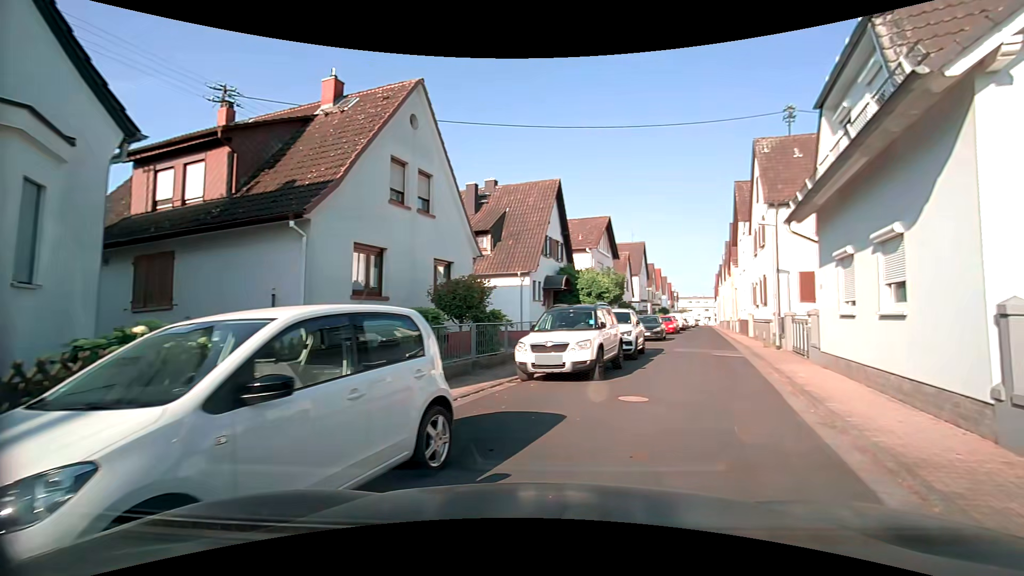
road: residential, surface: asphalt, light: Day
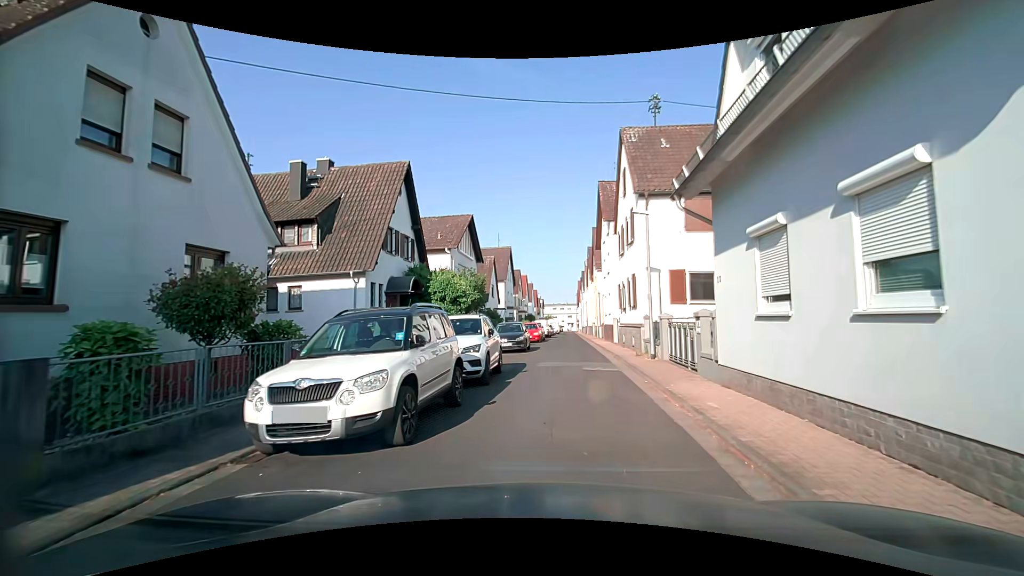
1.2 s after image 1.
(+0.7, +4.9) m; +14°
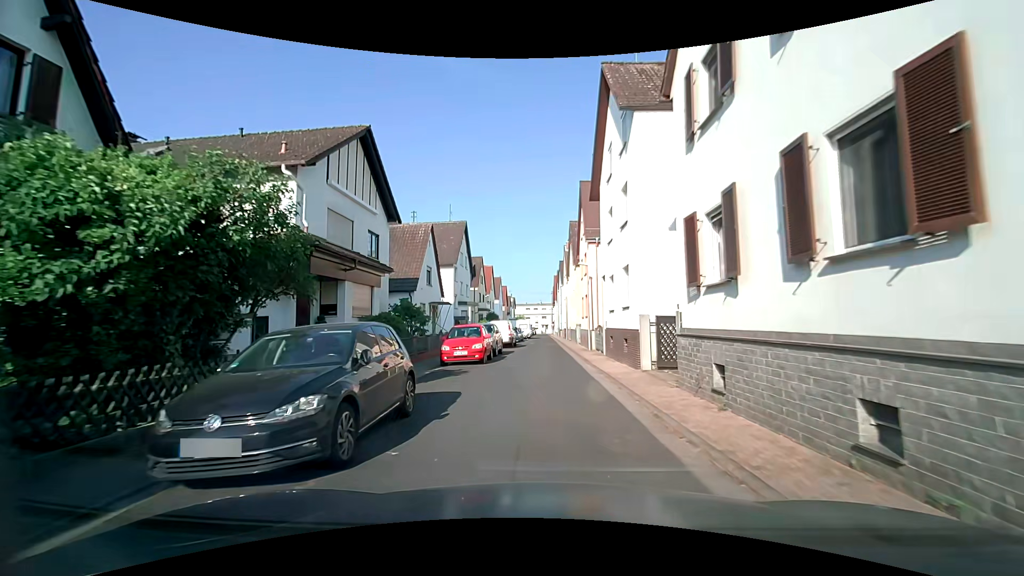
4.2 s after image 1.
(+0.8, +18.8) m; +3°
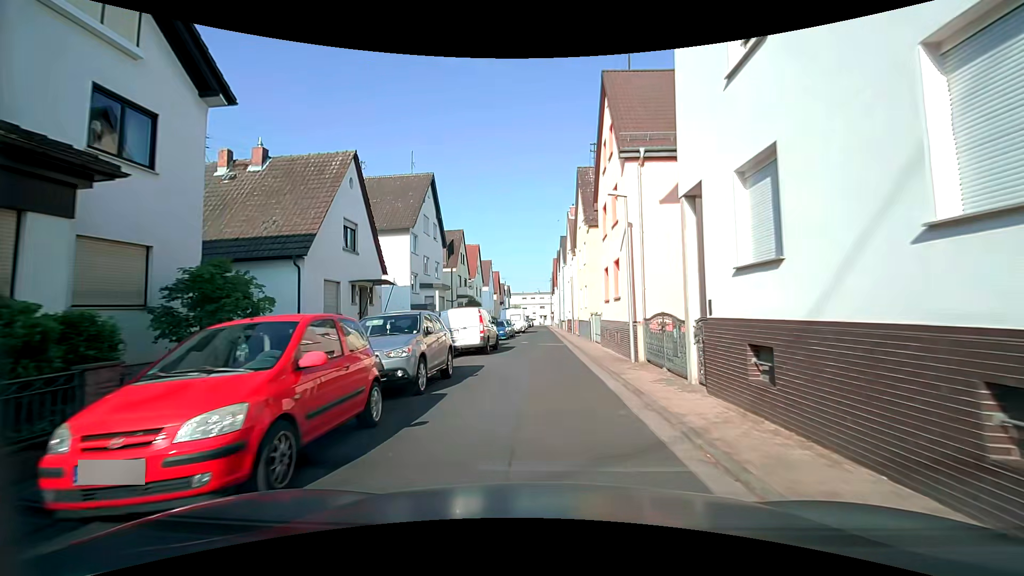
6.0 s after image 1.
(0.0, +14.5) m; -1°
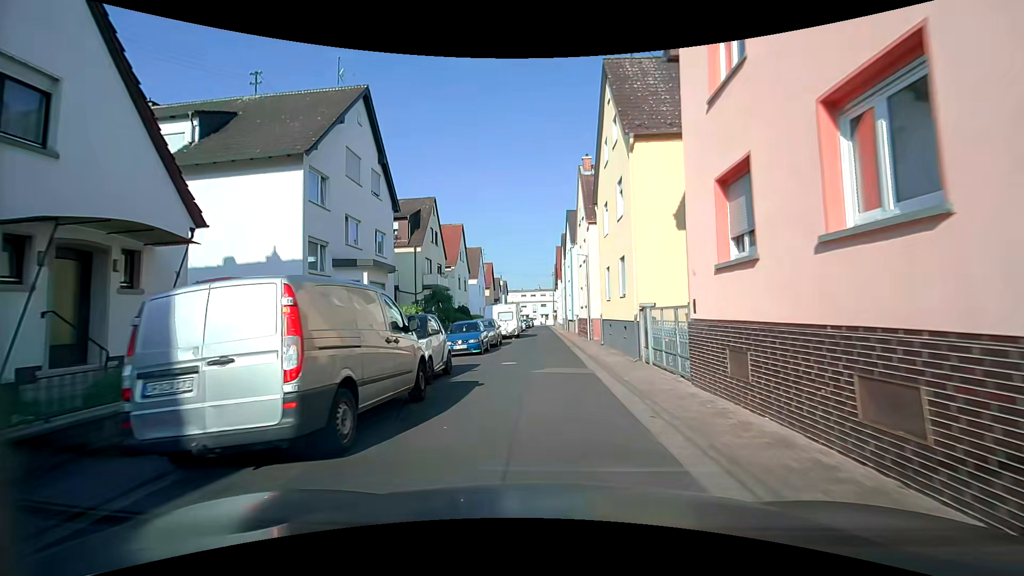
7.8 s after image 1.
(+0.3, +14.3) m; +2°
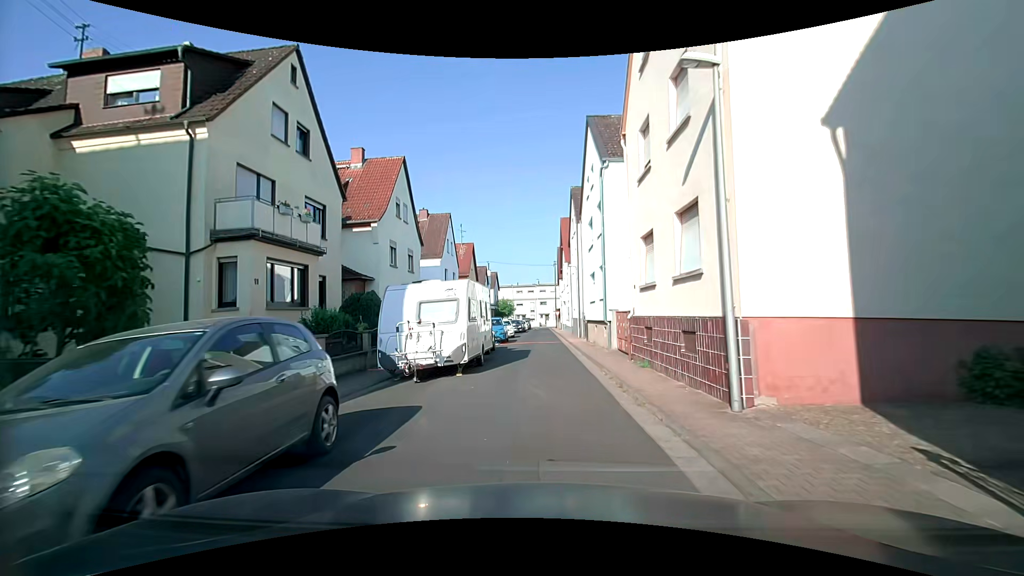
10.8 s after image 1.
(-0.4, +22.2) m; -2°
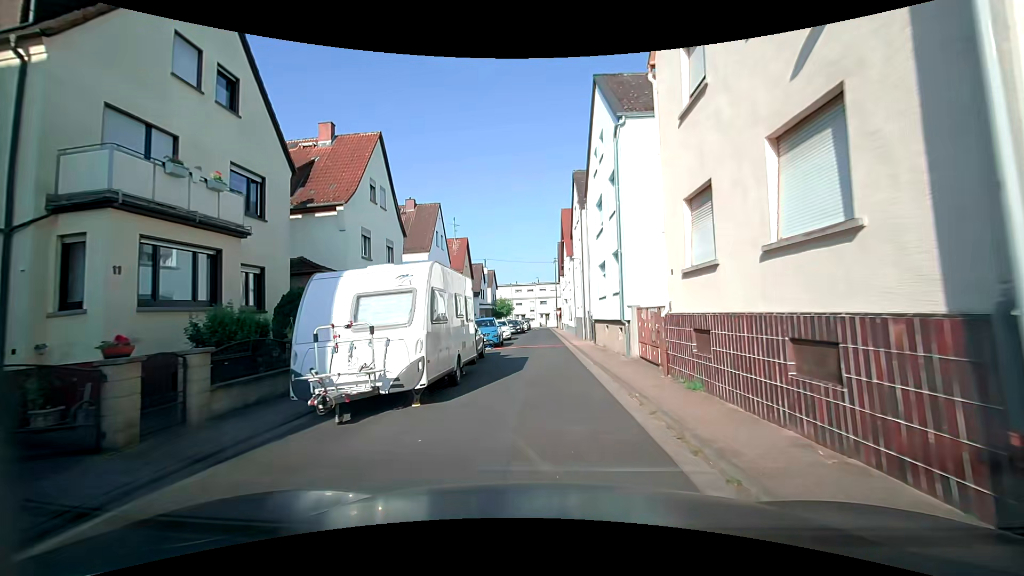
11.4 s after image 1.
(+0.1, +4.3) m; +1°
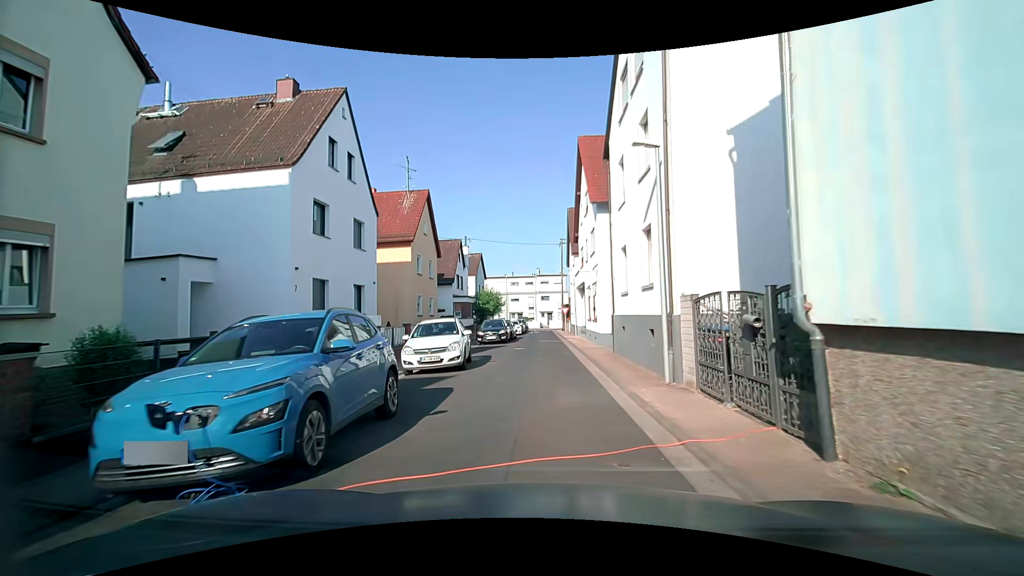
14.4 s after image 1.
(-0.1, +20.5) m; 0°
